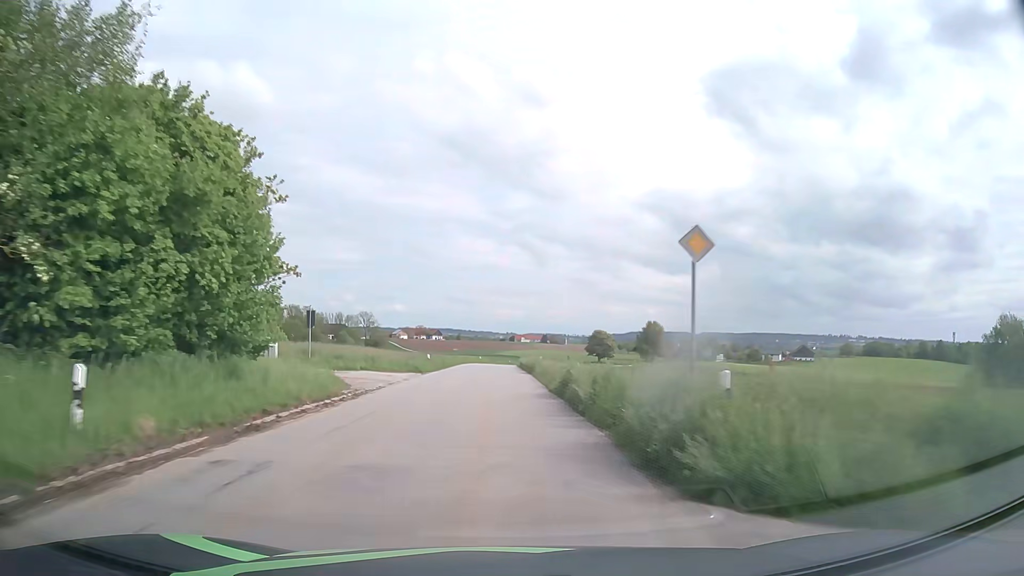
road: tertiary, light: Day
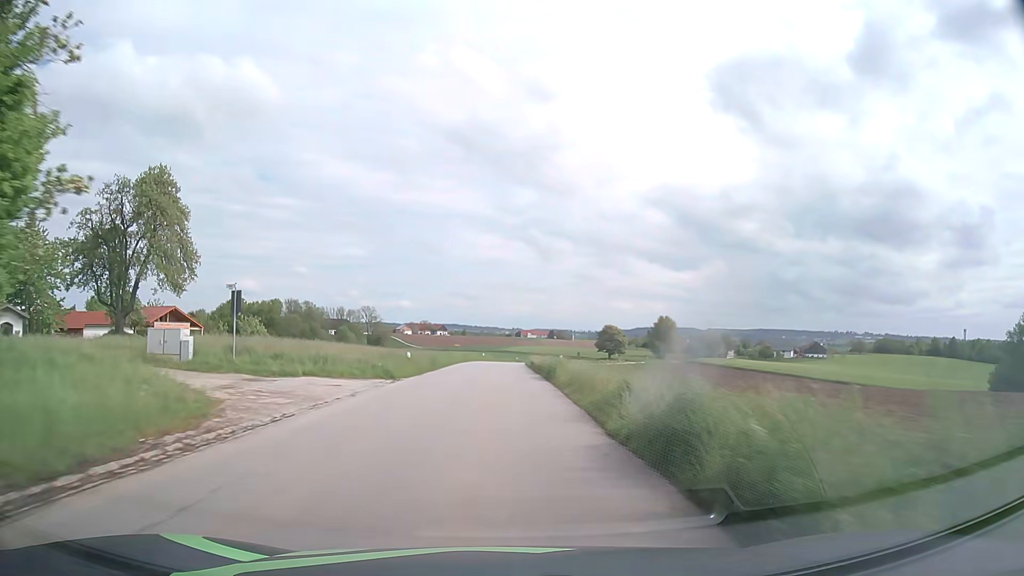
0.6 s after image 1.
(-0.1, +11.0) m; -1°
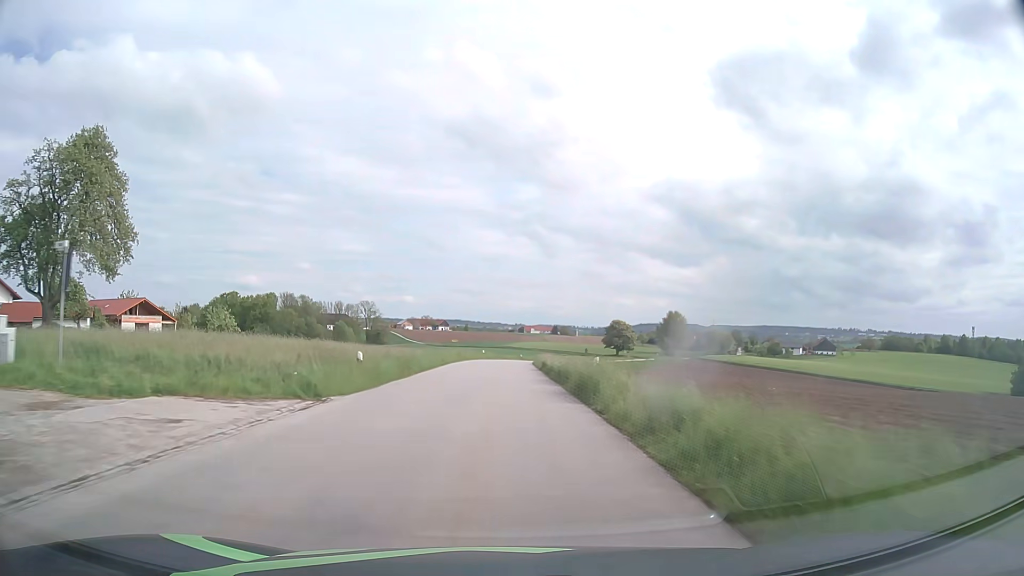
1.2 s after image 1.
(0.0, +10.9) m; 0°
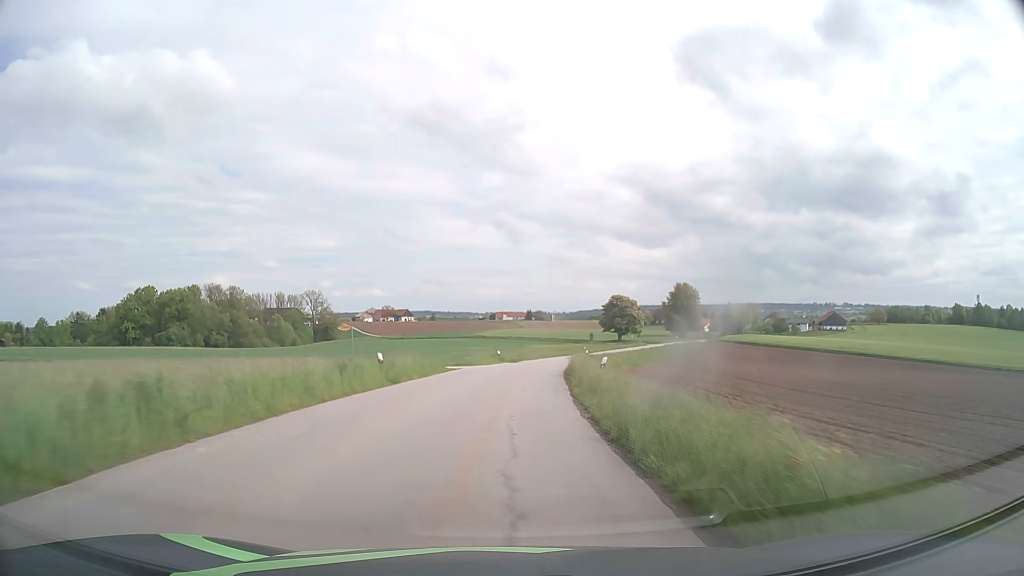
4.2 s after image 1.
(+0.6, +53.6) m; +2°
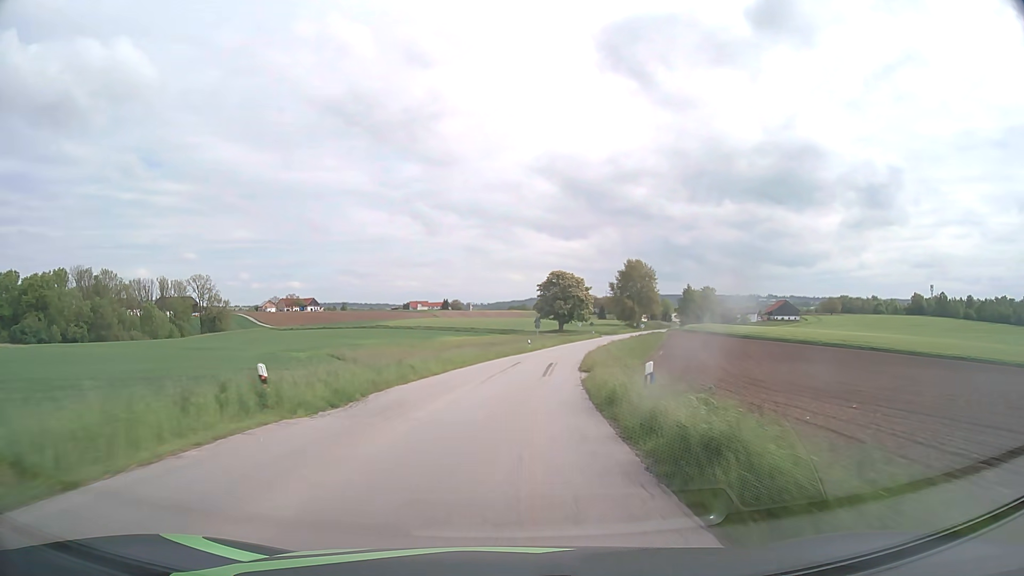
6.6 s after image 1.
(+2.3, +42.7) m; +7°
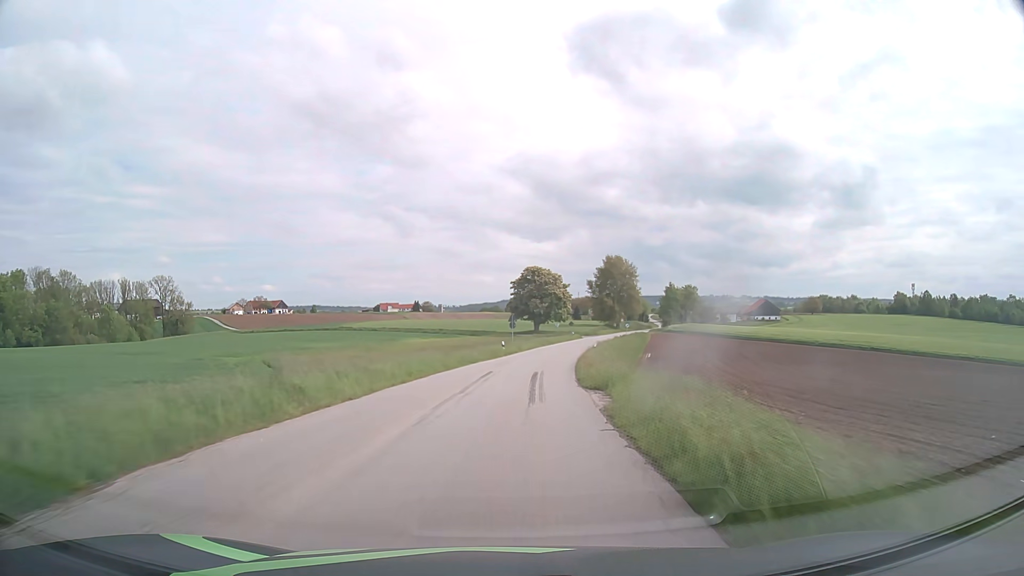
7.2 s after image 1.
(+0.2, +10.7) m; +2°
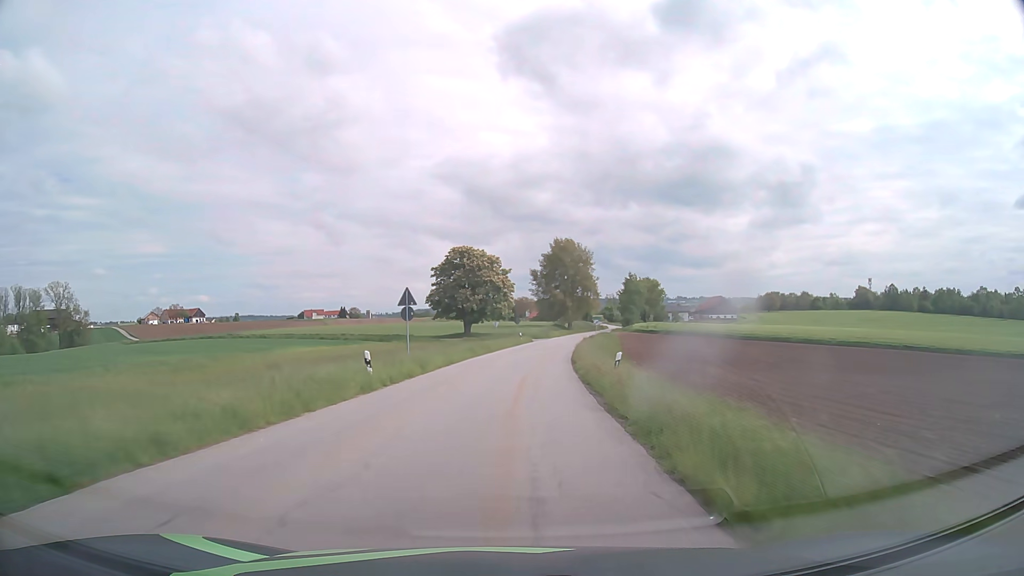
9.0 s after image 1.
(+1.8, +32.5) m; +6°
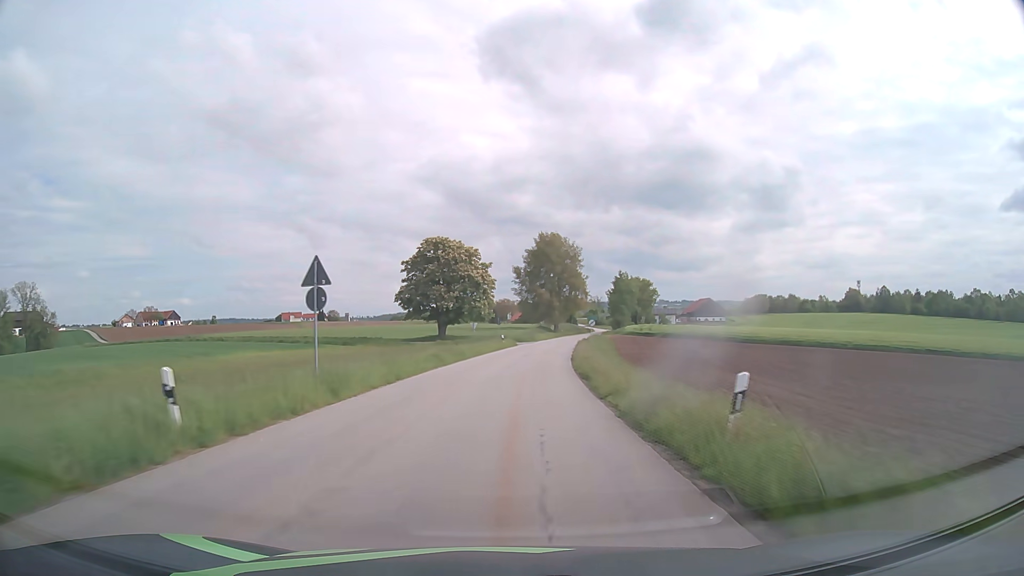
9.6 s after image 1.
(+0.2, +11.0) m; +2°
(0, +10) (+1, +20) (+1, +30) (+2, +40) (+3, +50) (+5, +60) (+6, +70) (+8, +80) (+9, +89) (+11, +99) m
